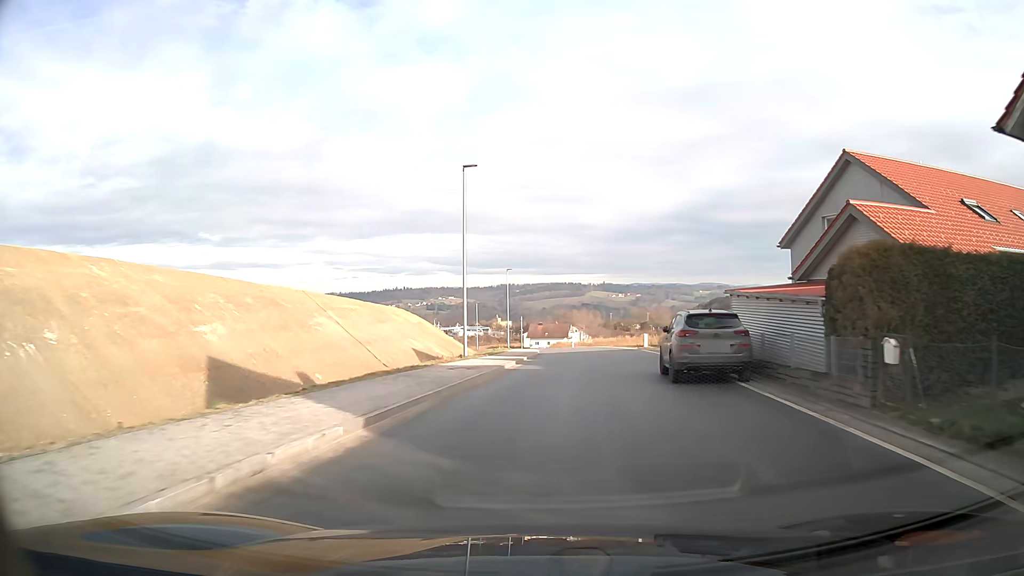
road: unclassified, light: Day
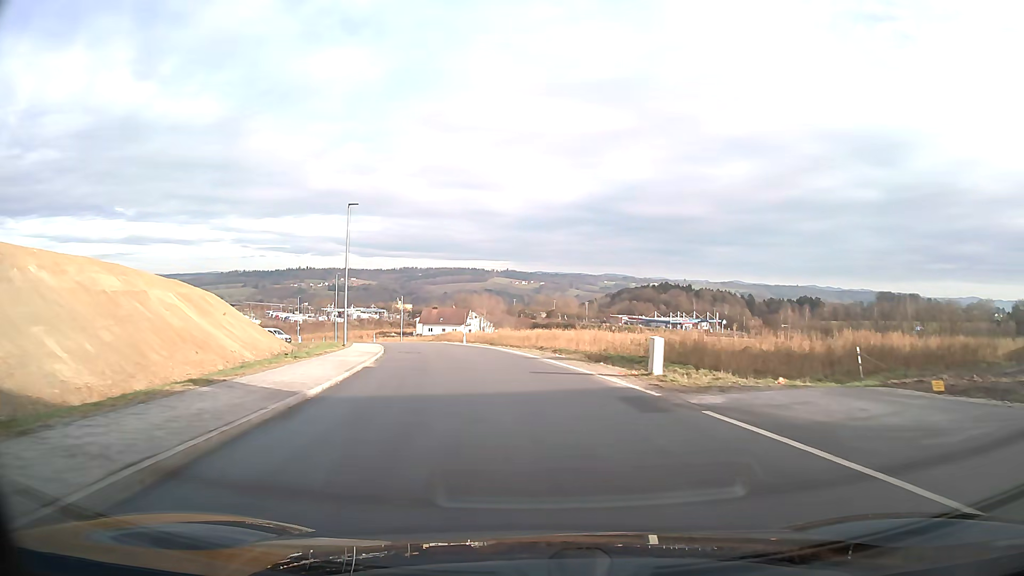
(+2.3, +30.9) m; +7°
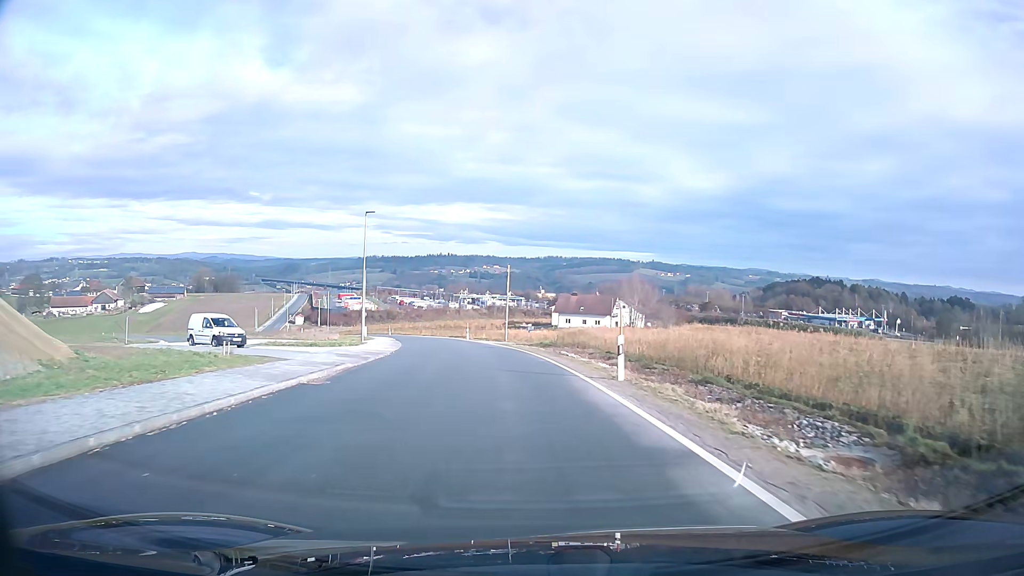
(-4.3, +38.4) m; -12°
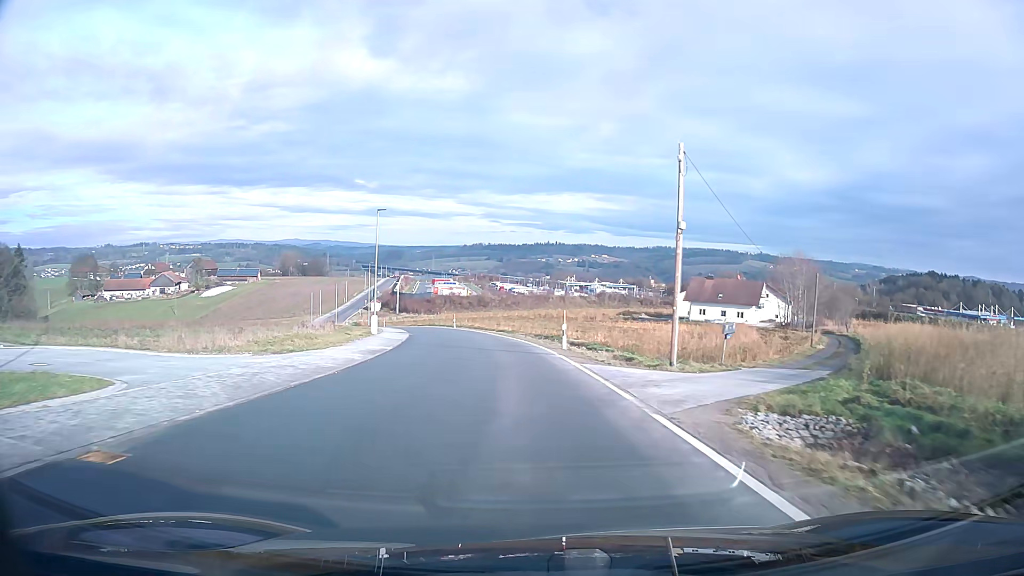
(-3.1, +38.2) m; -9°
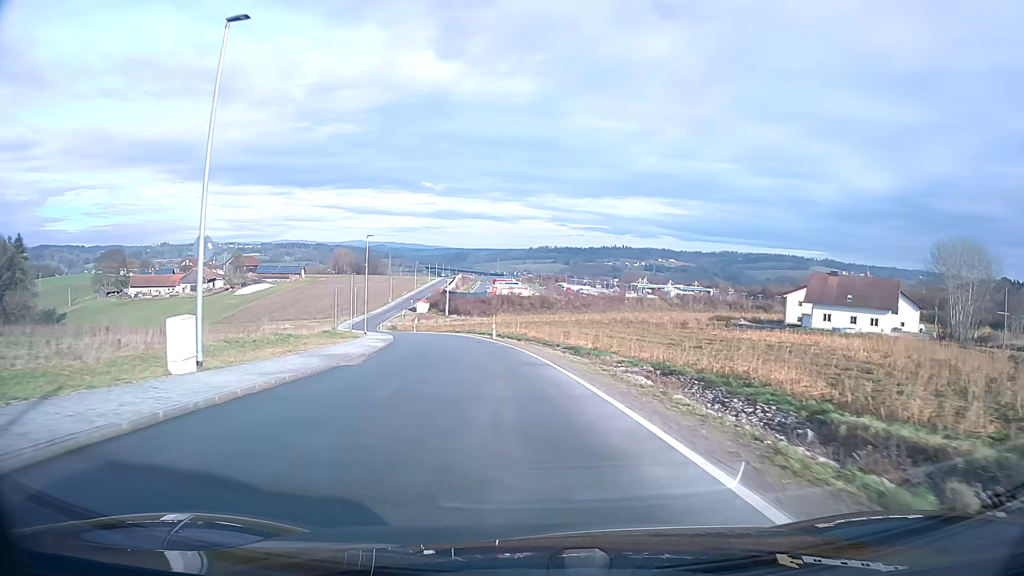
(-1.5, +30.5) m; -6°
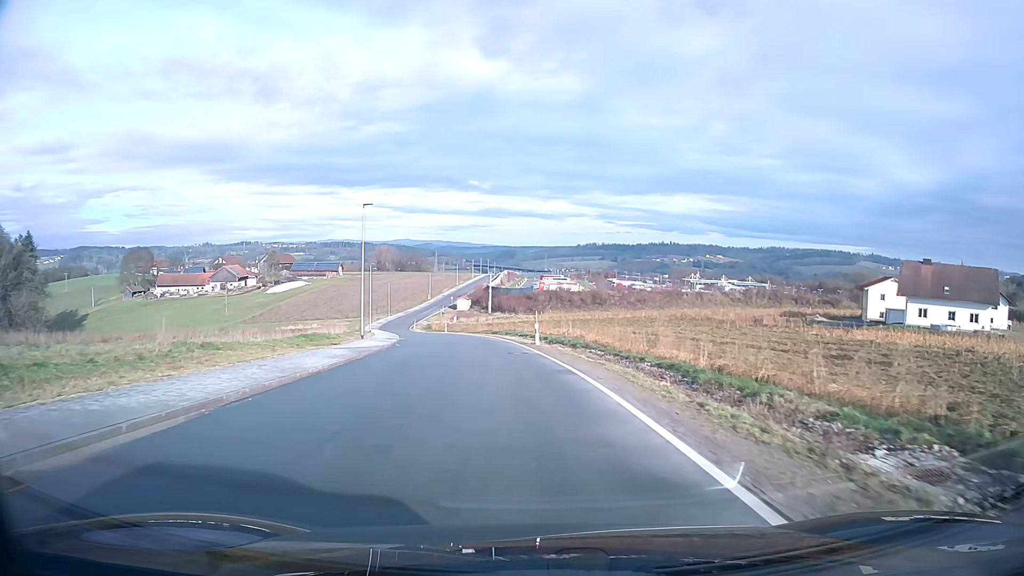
(-0.5, +15.2) m; -4°
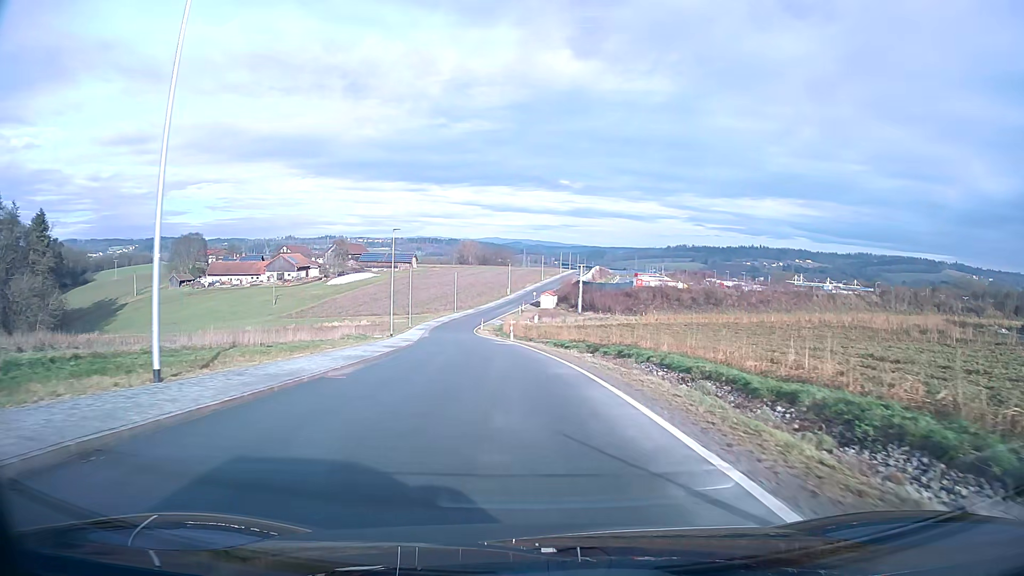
(-2.0, +30.3) m; -7°
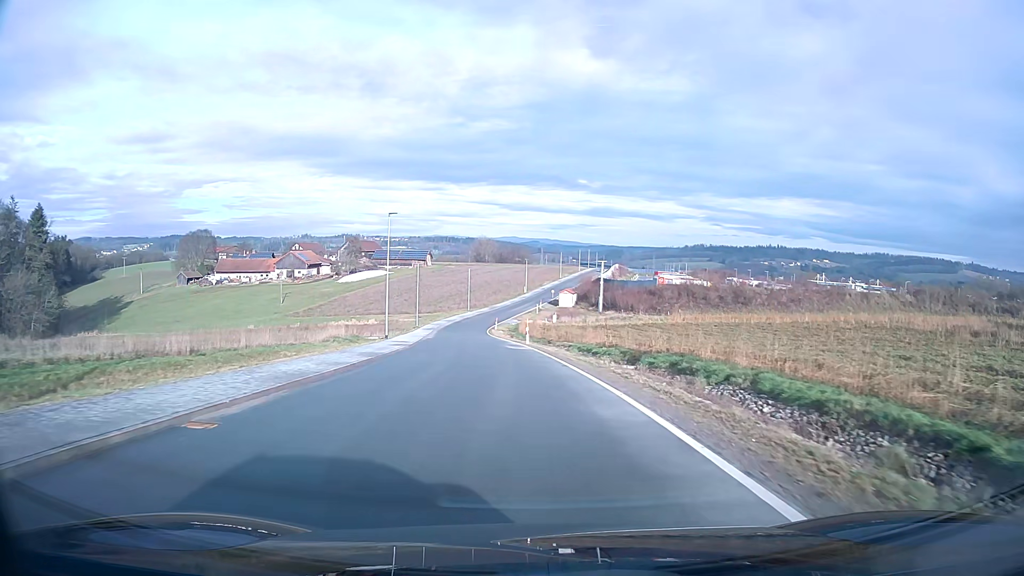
(-0.1, +7.6) m; -1°
(0, +10) (-1, +20) (-1, +30) (-2, +40) (-3, +50) (-5, +60) (-6, +70) (-6, +80) (-7, +90) (-6, +100) m
